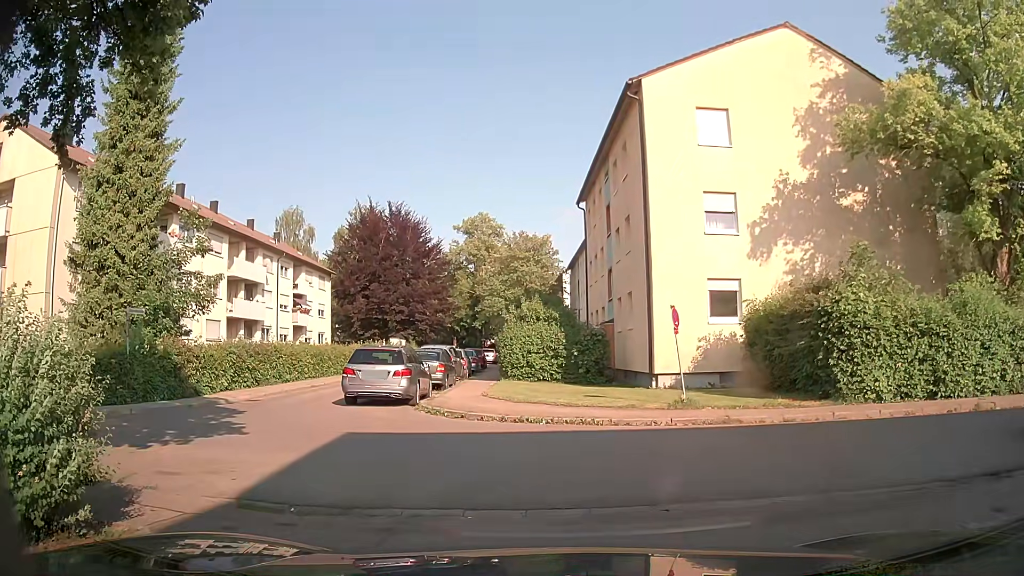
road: service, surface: asphalt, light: Day
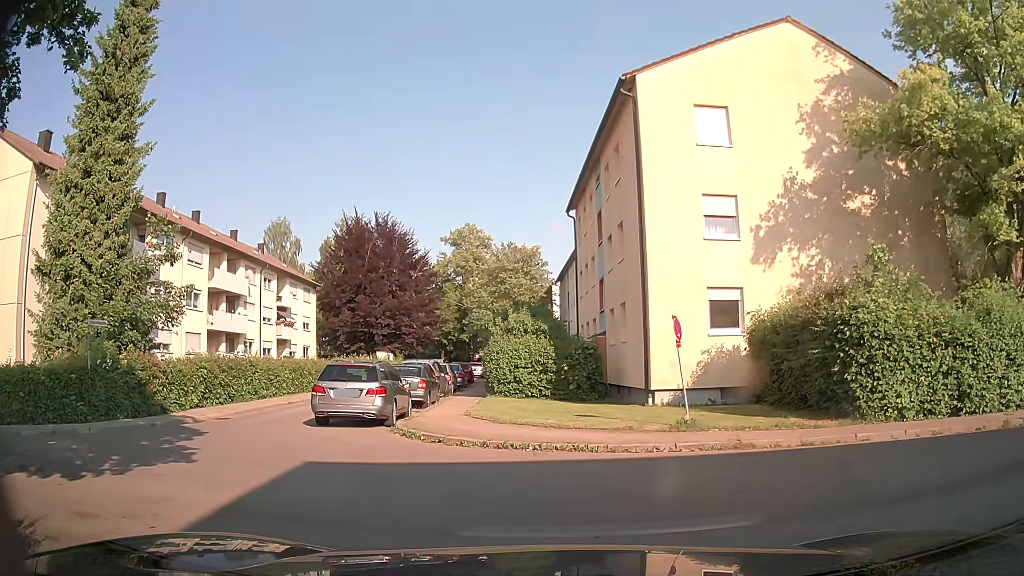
(0.0, +1.4) m; 0°
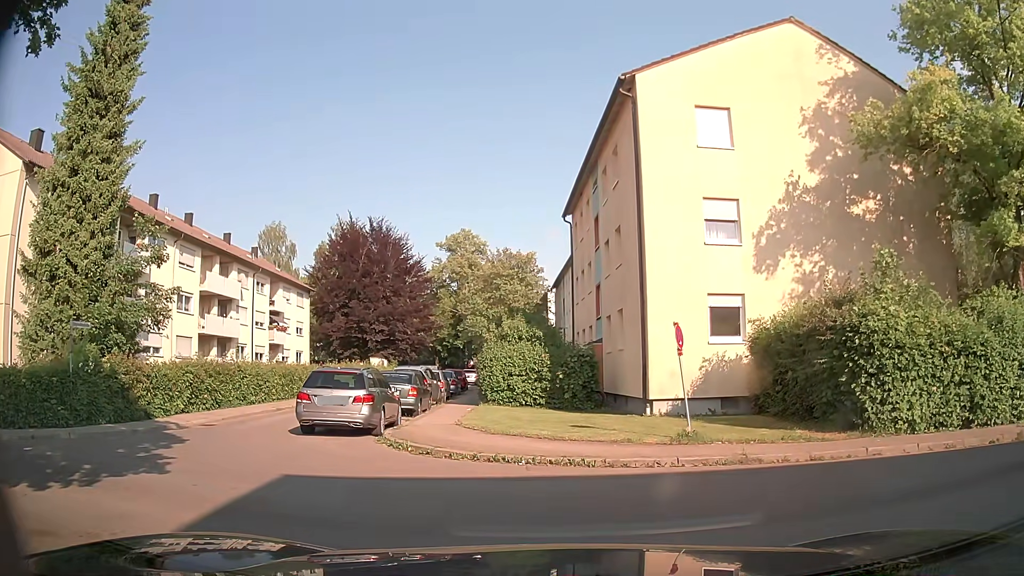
(0.0, +0.6) m; 0°
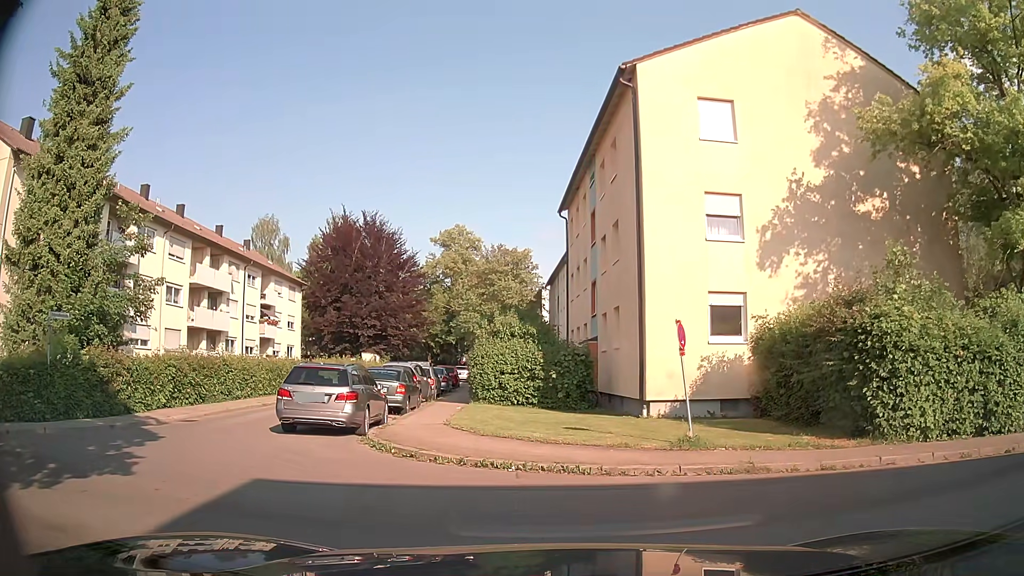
(0.0, +0.7) m; 0°
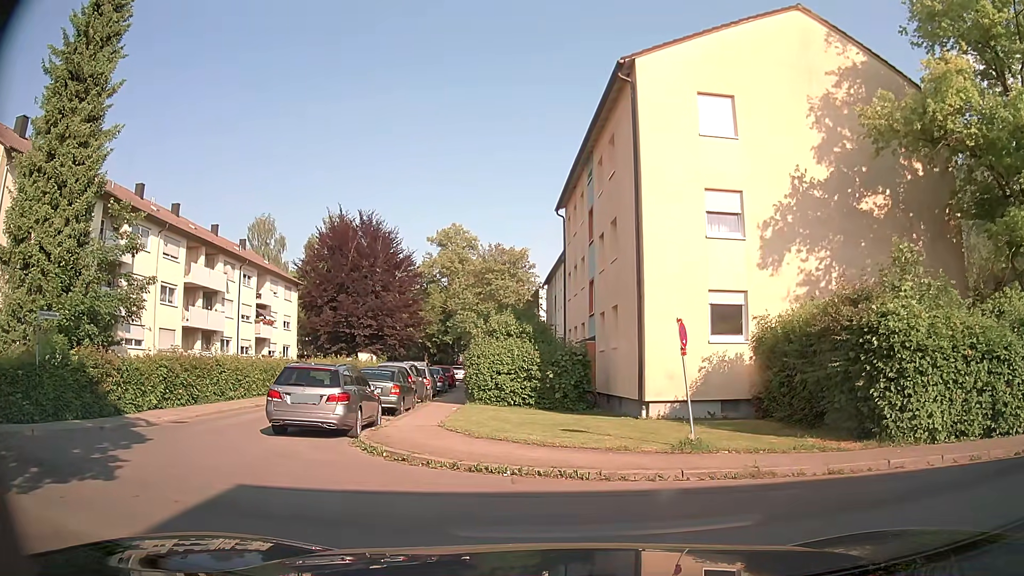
(0.0, +0.4) m; 0°
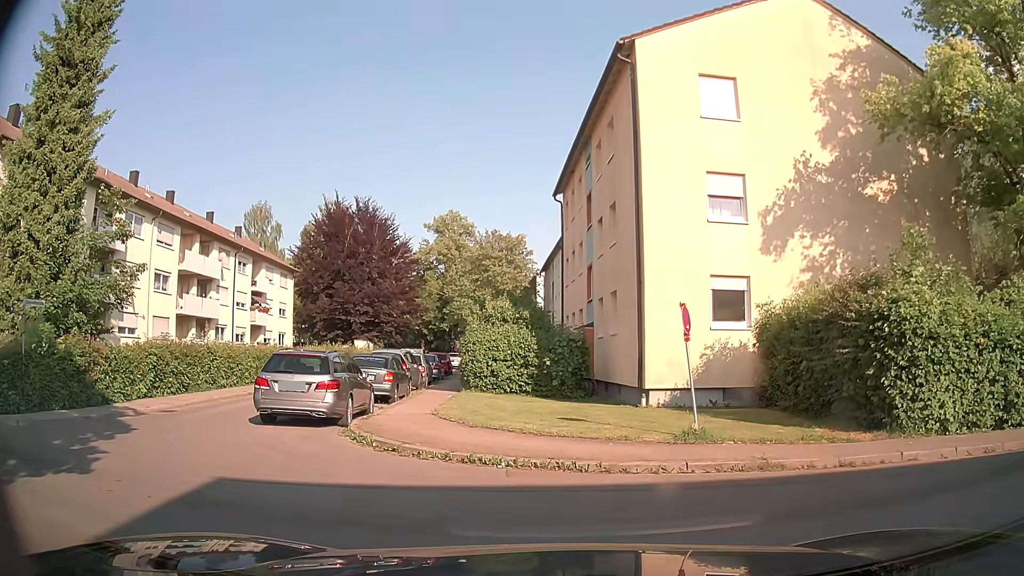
(0.0, +0.5) m; 0°
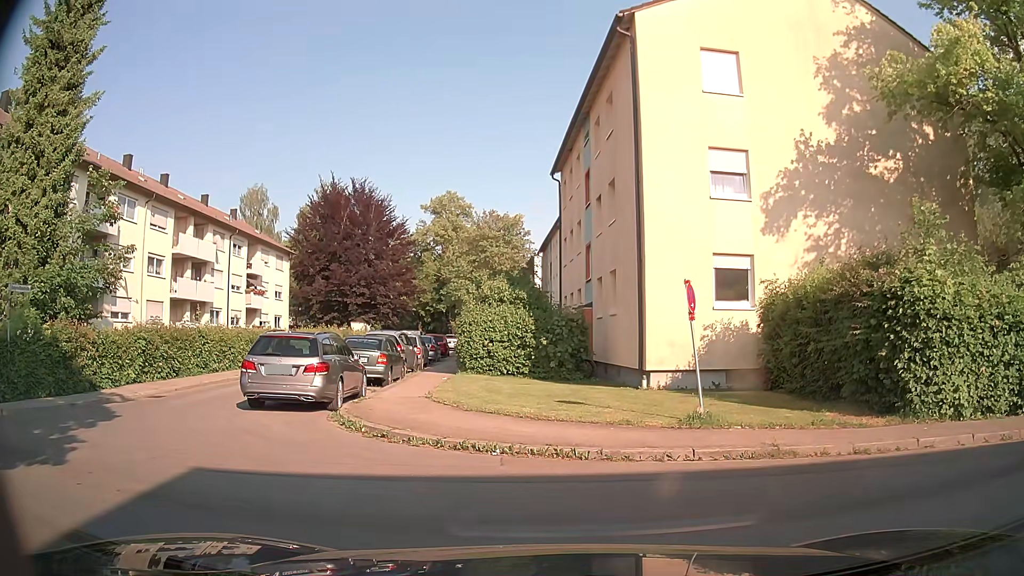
(0.0, +0.5) m; 0°
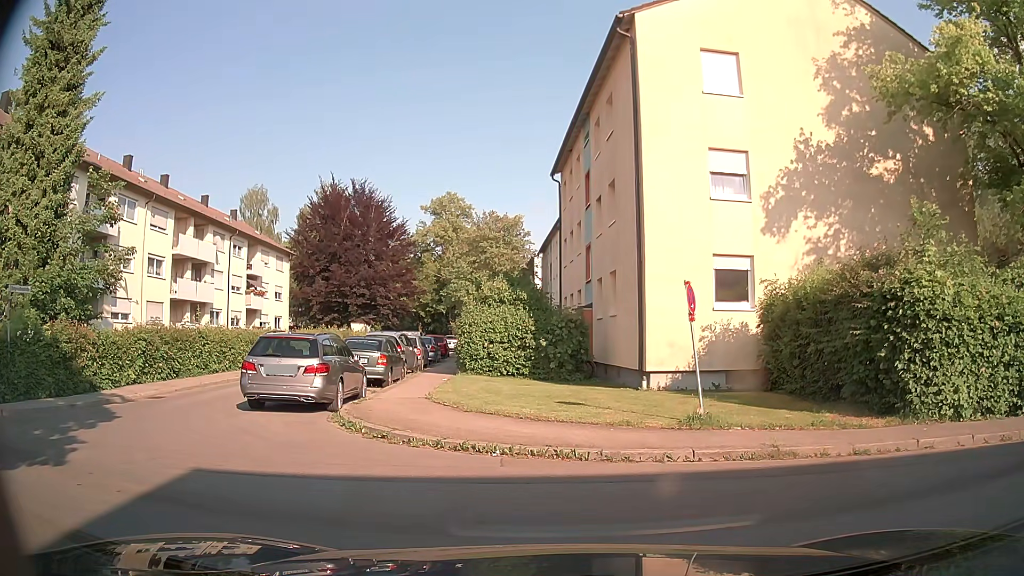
(0.0, 0.0) m; 0°
